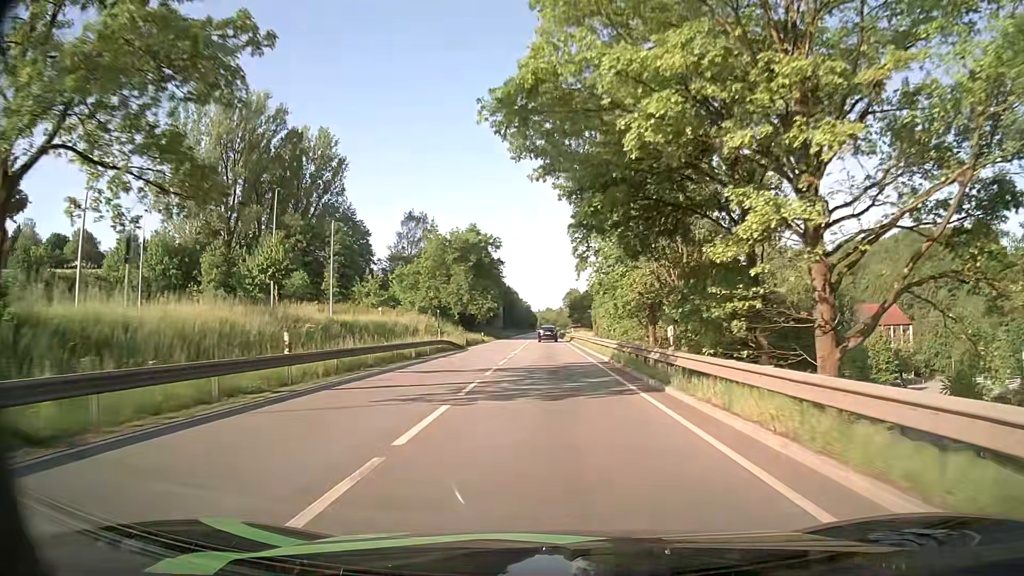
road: primary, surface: asphalt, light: Day
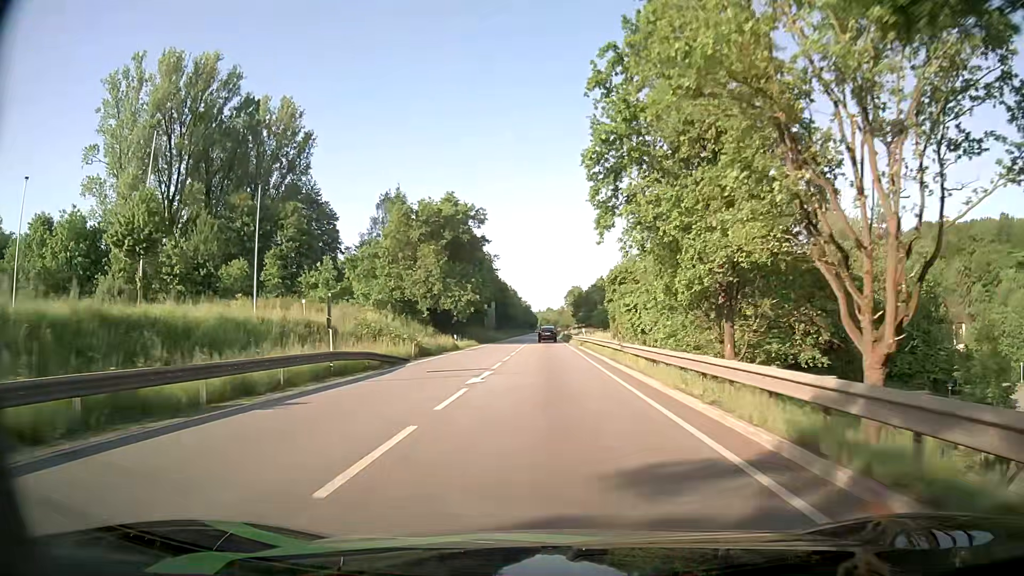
(-0.1, +20.6) m; 0°
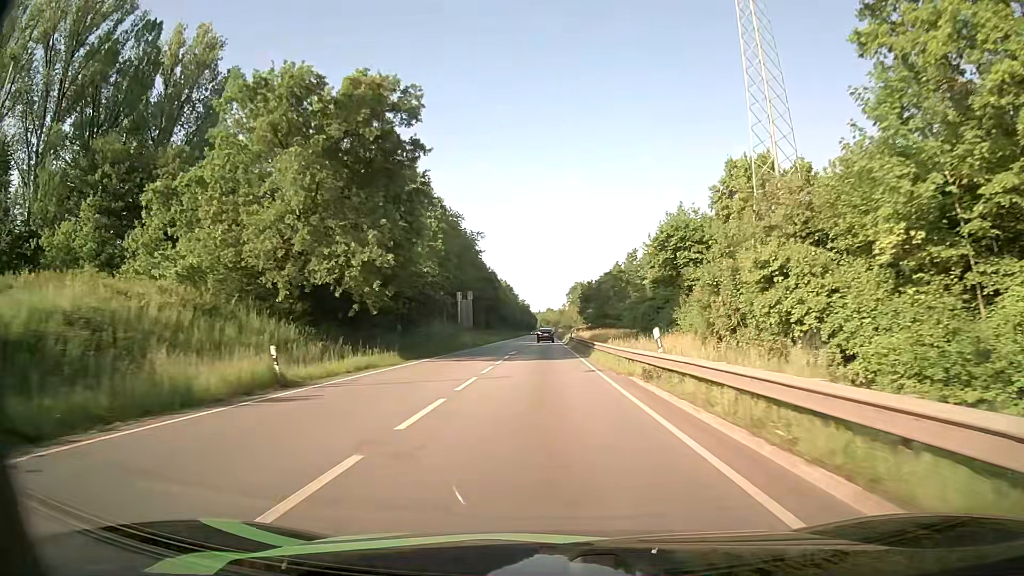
(+0.1, +32.6) m; 0°
